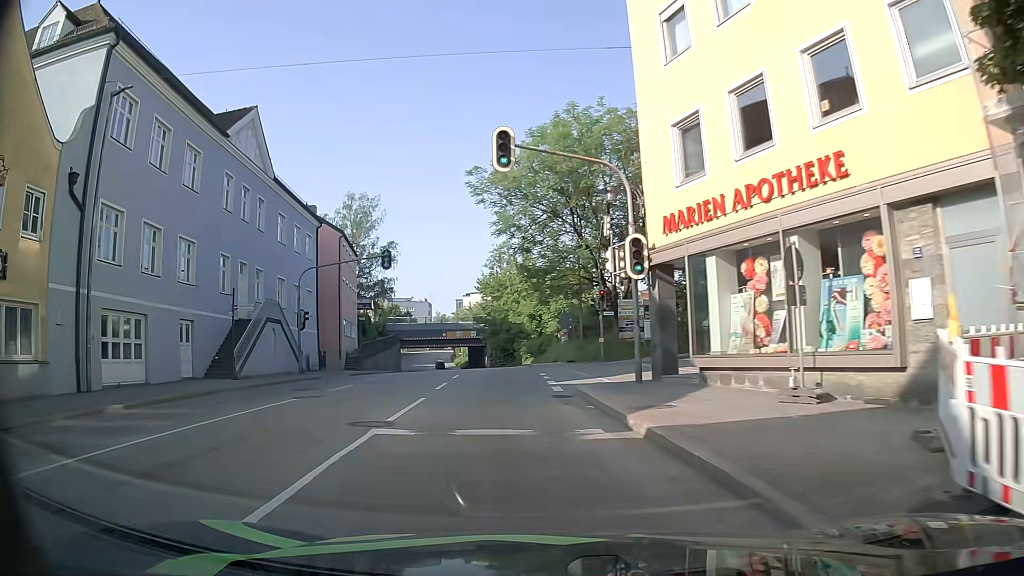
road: tertiary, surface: asphalt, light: Day
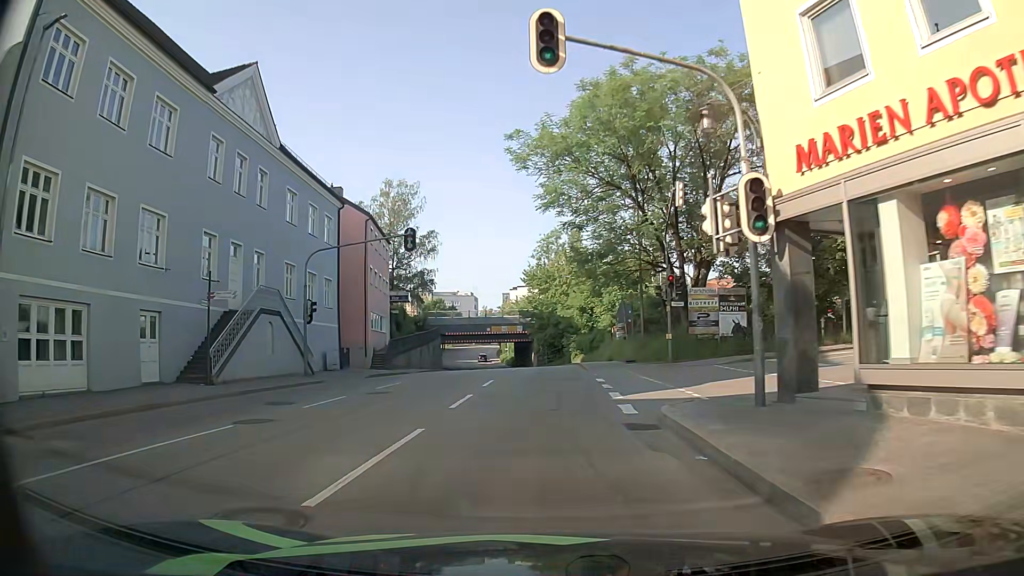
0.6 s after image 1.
(-0.1, +5.9) m; -3°
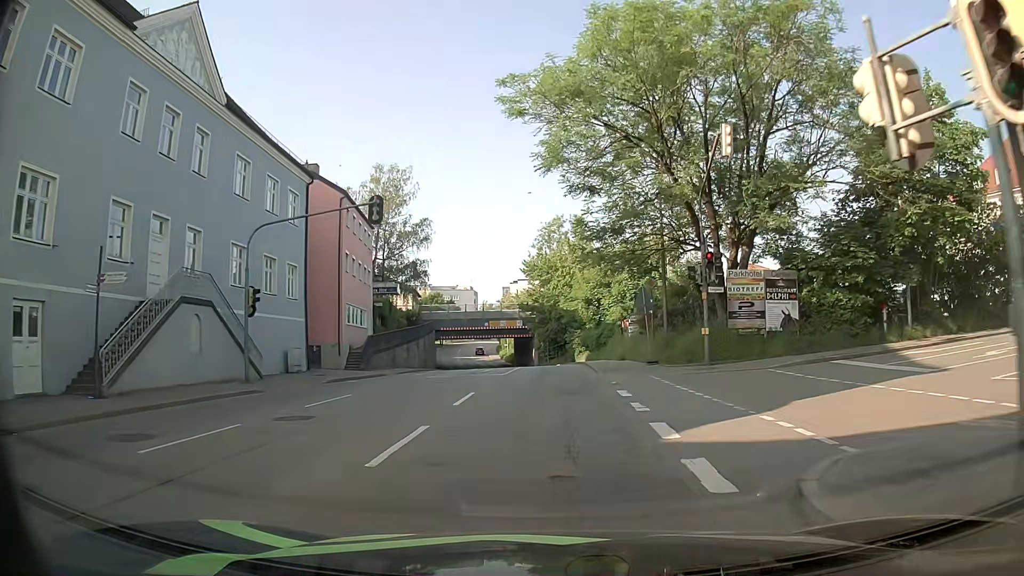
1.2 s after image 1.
(0.0, +6.2) m; 0°
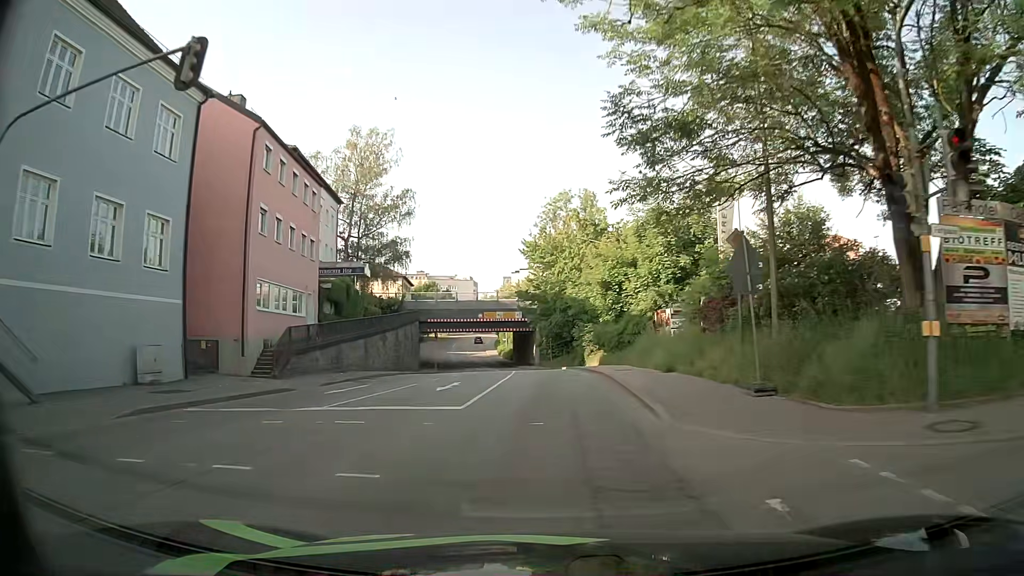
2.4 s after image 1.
(-0.1, +13.3) m; -1°
